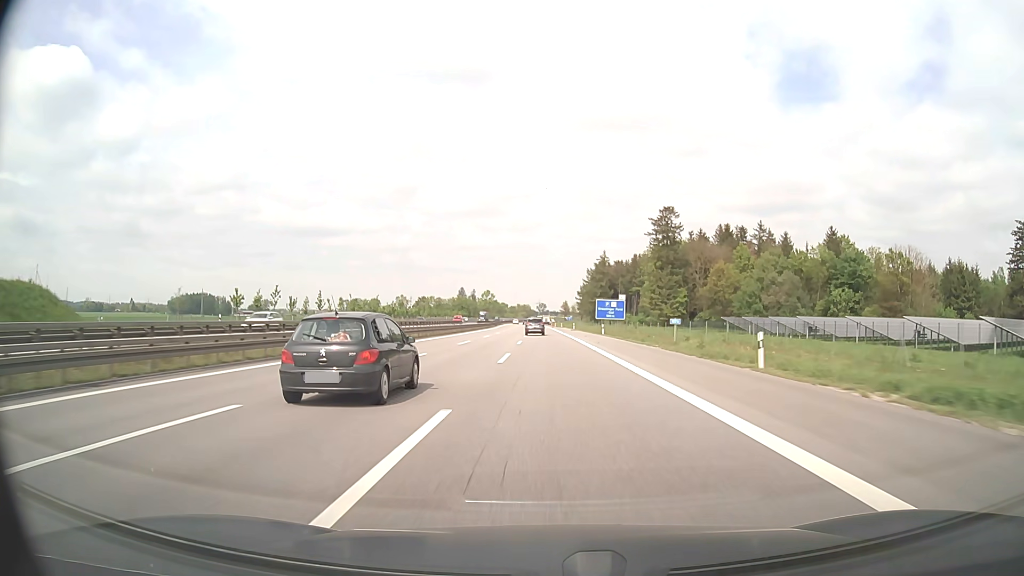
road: motorway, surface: asphalt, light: Day
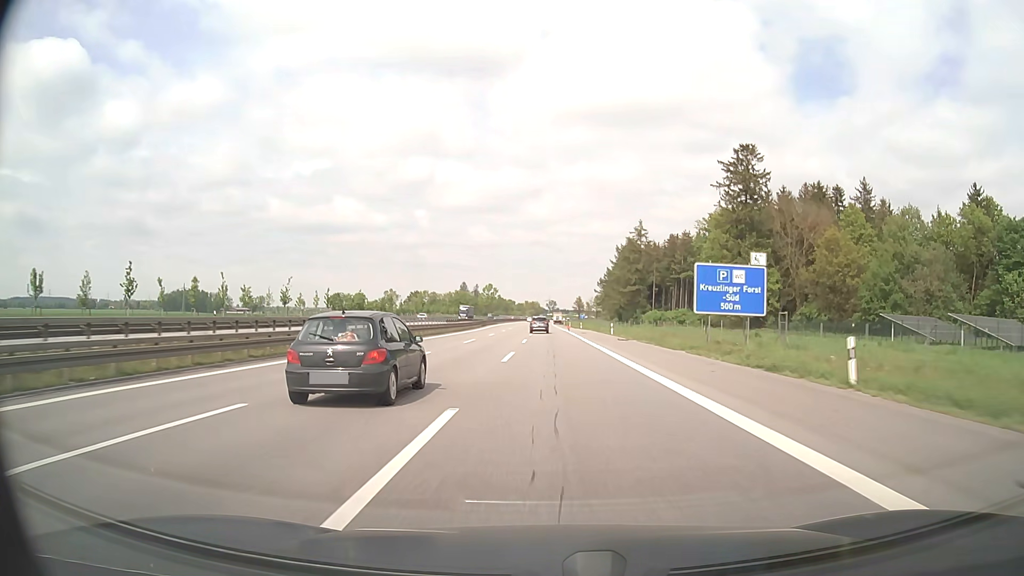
(-0.4, +54.1) m; -1°
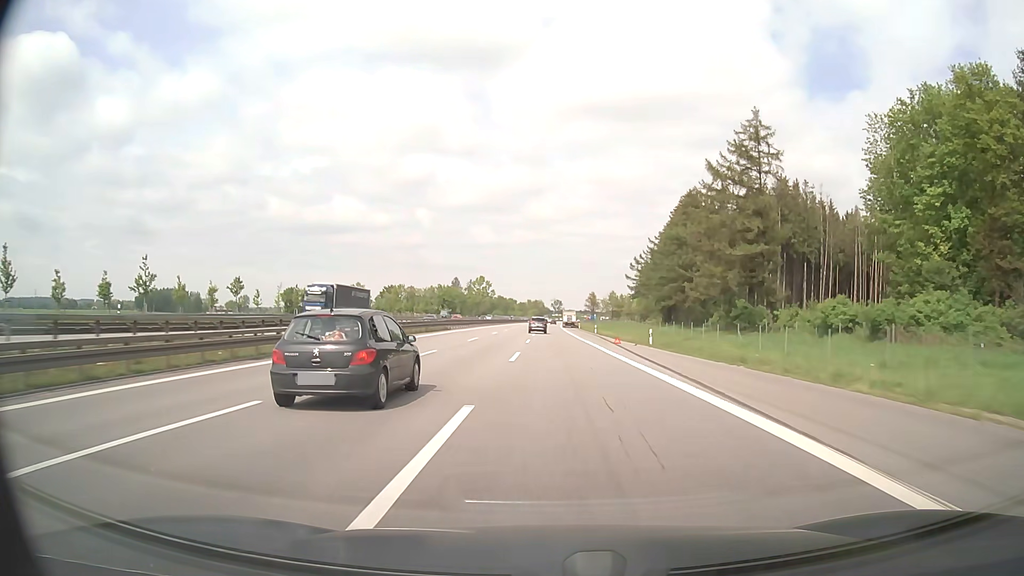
(-0.2, +72.0) m; 0°
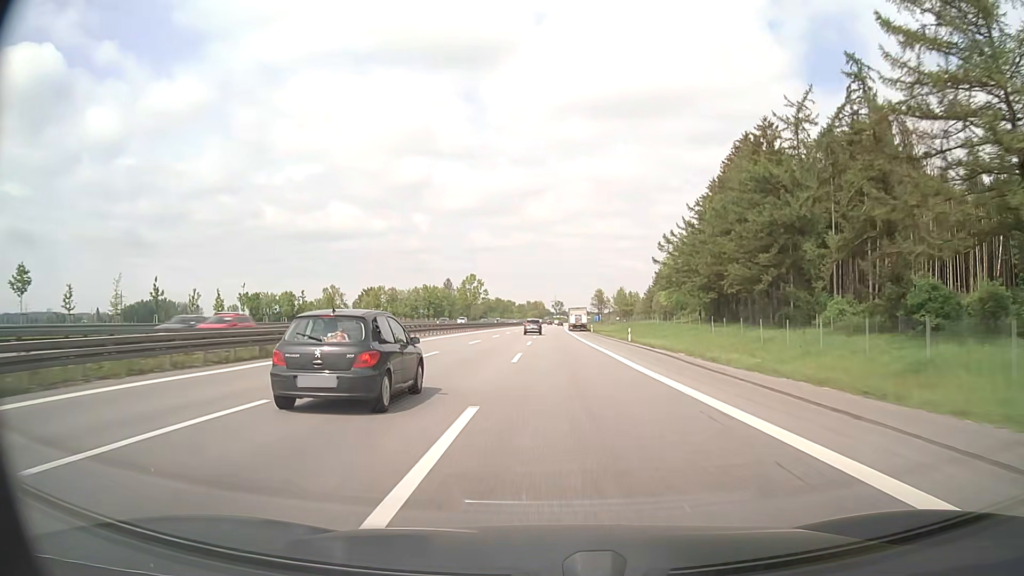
(0.0, +35.7) m; 0°
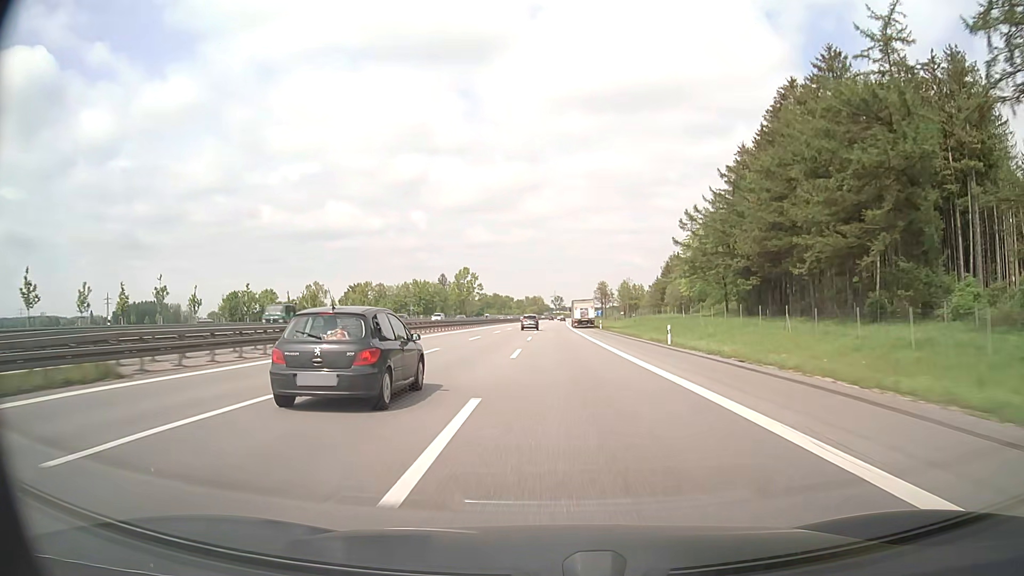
(-0.1, +17.8) m; 0°
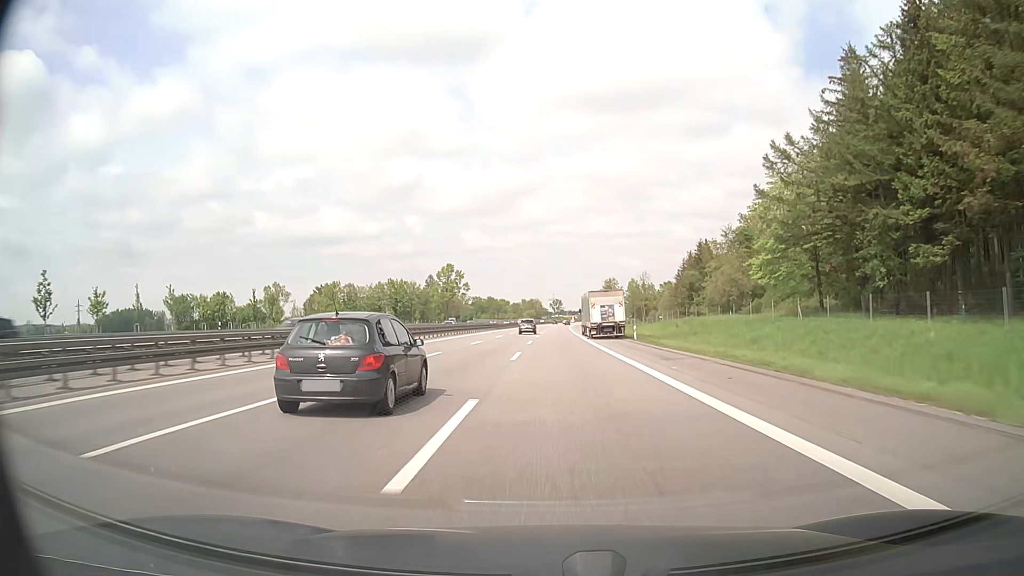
(0.0, +35.2) m; 0°
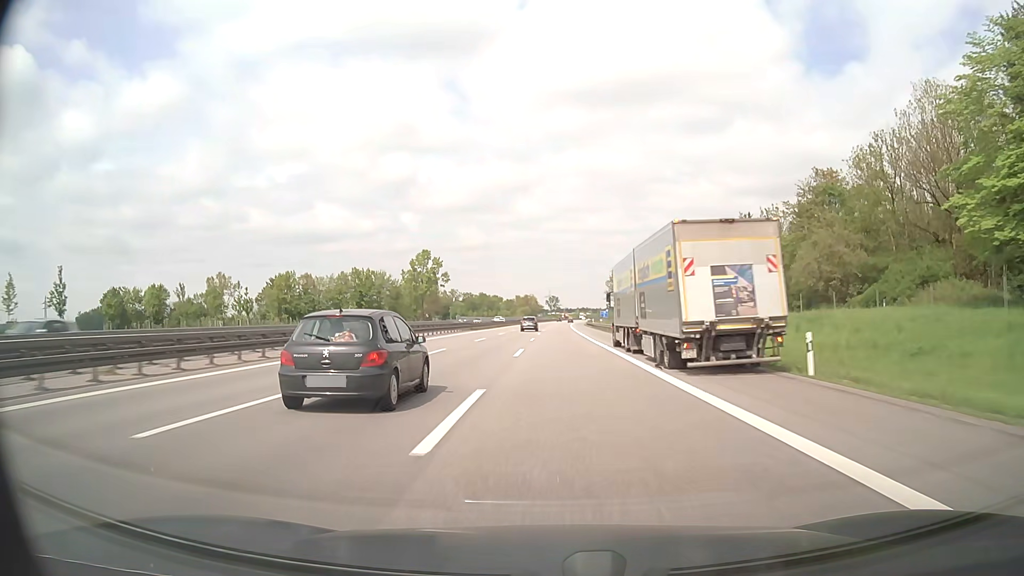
(0.0, +34.9) m; 0°
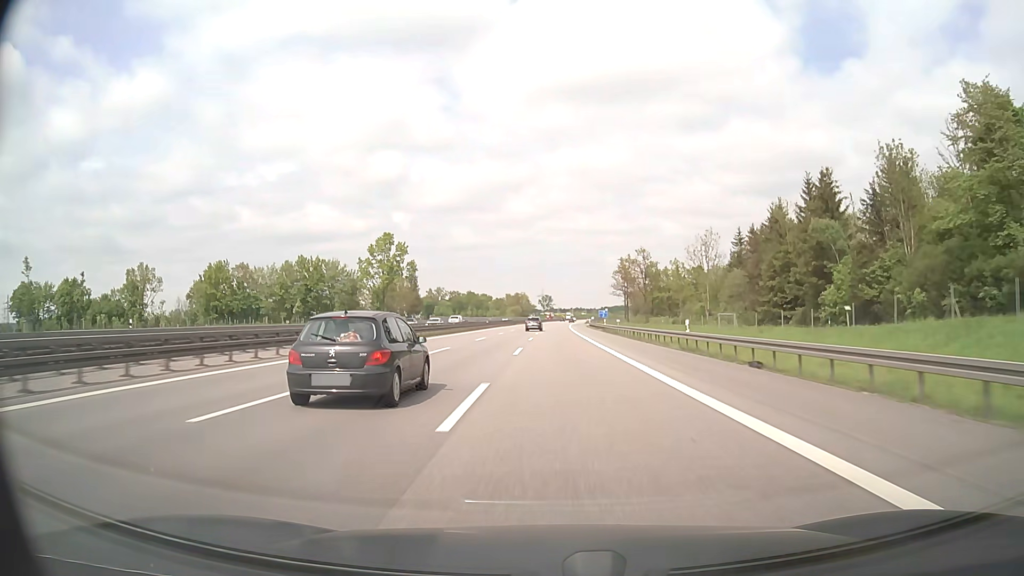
(+0.1, +34.5) m; +1°
(0, +10) (0, +20) (0, +30) (0, +40) (0, +50) (+1, +60) (+1, +70) (+1, +80) (+1, +90) (+1, +100) m
